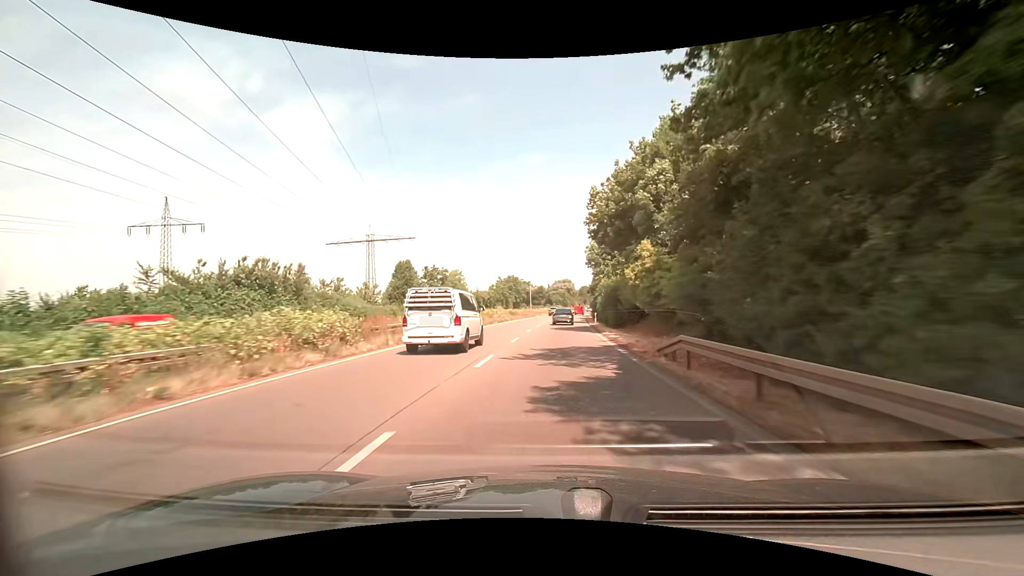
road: trunk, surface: asphalt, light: Day
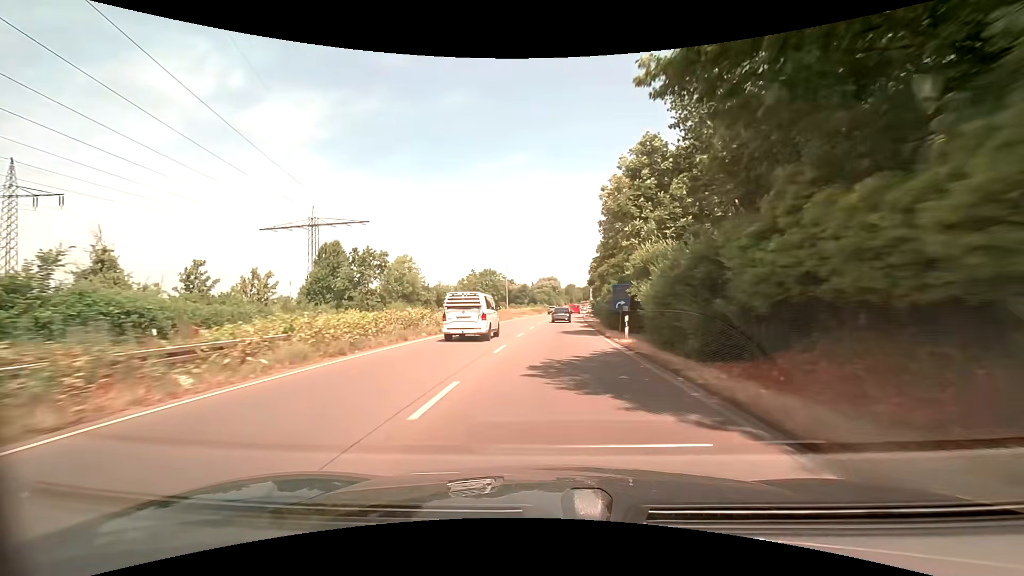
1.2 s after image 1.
(+0.3, +23.5) m; +2°
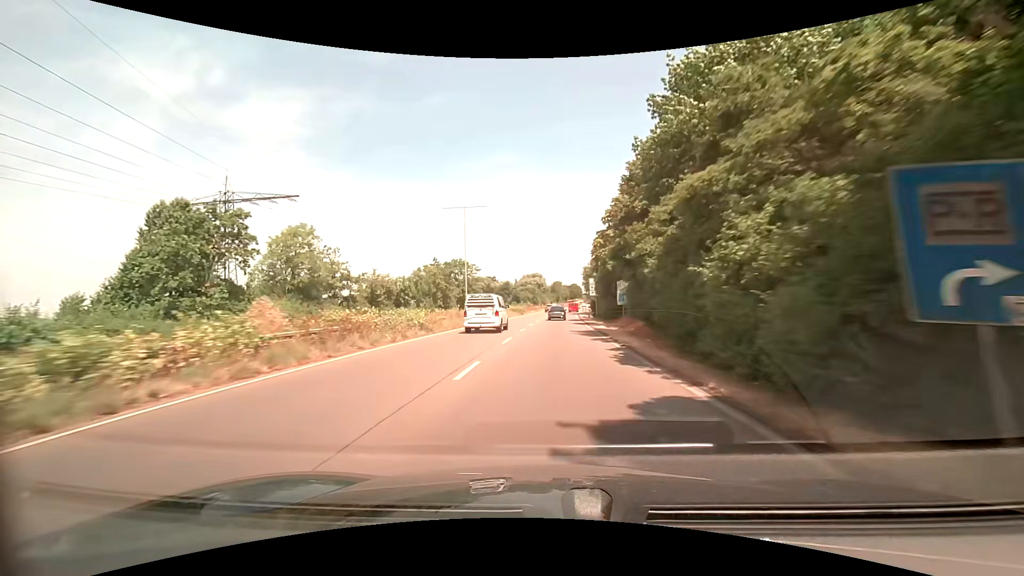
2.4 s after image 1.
(+0.4, +23.9) m; +2°
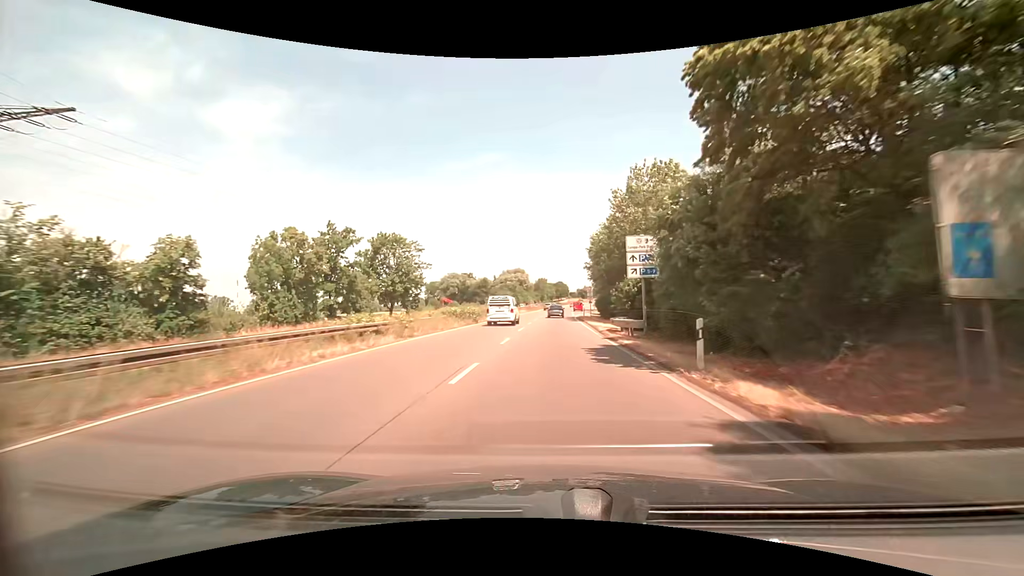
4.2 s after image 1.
(+0.7, +36.5) m; +2°
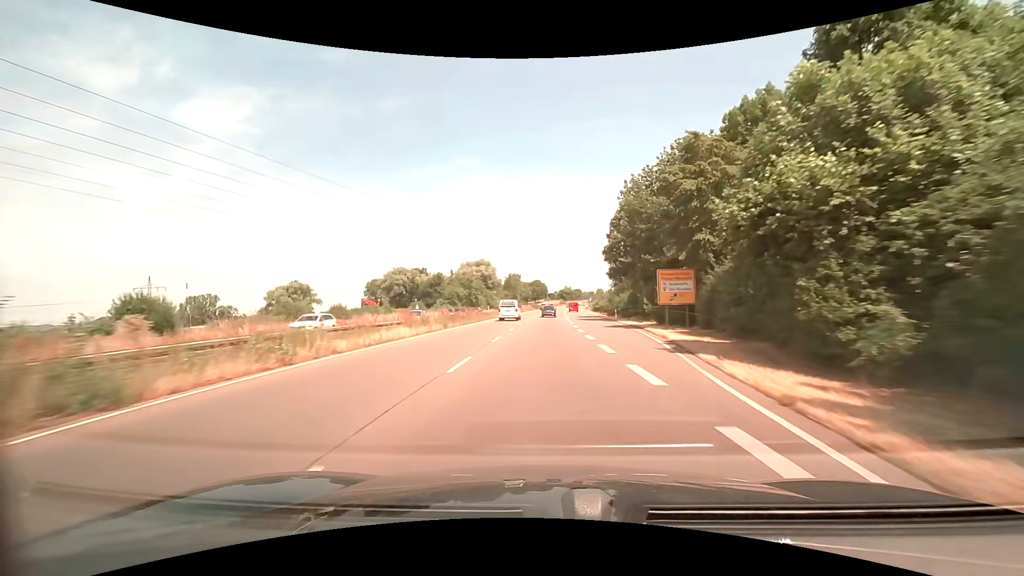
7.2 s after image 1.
(+1.5, +61.6) m; +3°
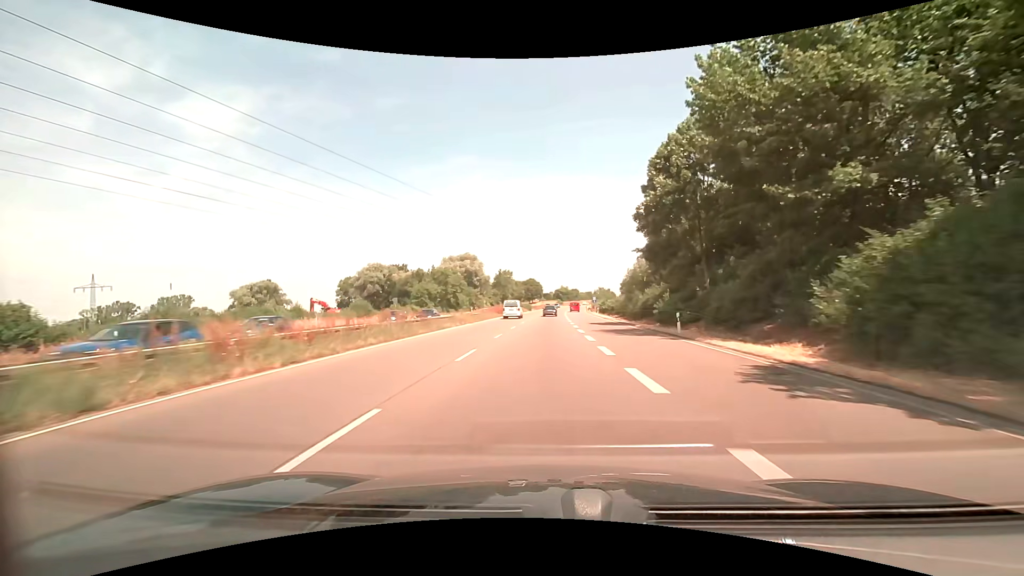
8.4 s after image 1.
(+0.1, +24.8) m; +1°
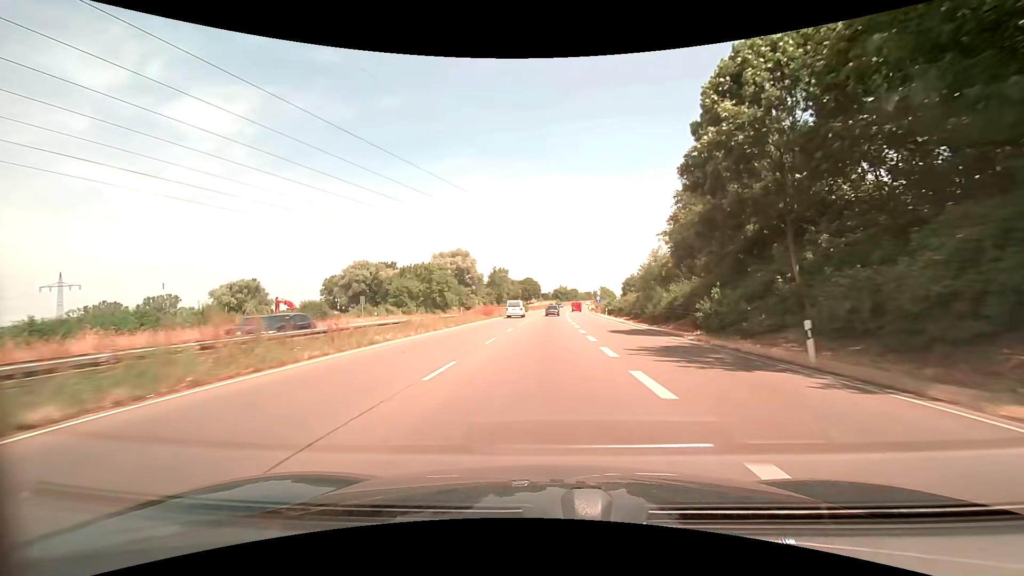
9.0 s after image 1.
(0.0, +12.4) m; 0°
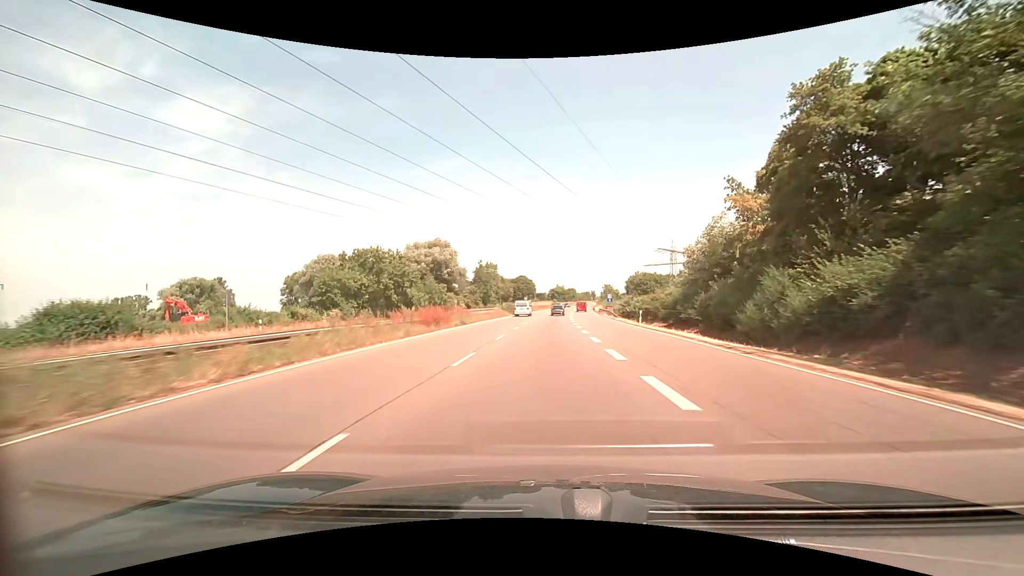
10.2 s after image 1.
(+0.1, +24.9) m; 0°
(0, +10) (0, +20) (0, +30) (0, +40) (+1, +50) (+1, +60) (+1, +70) (+2, +80) (+3, +90) (+3, +100) m
